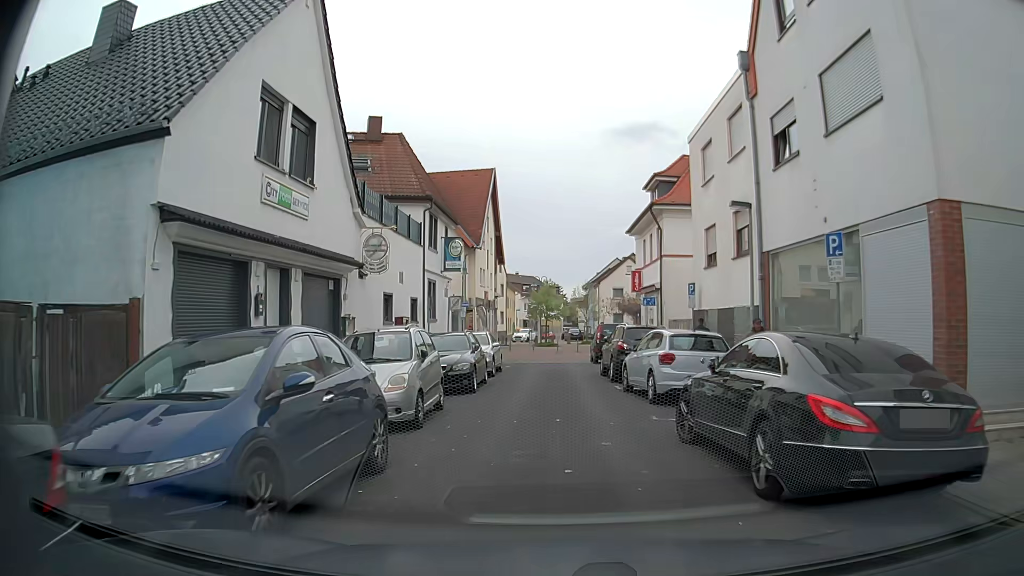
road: residential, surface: asphalt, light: Day
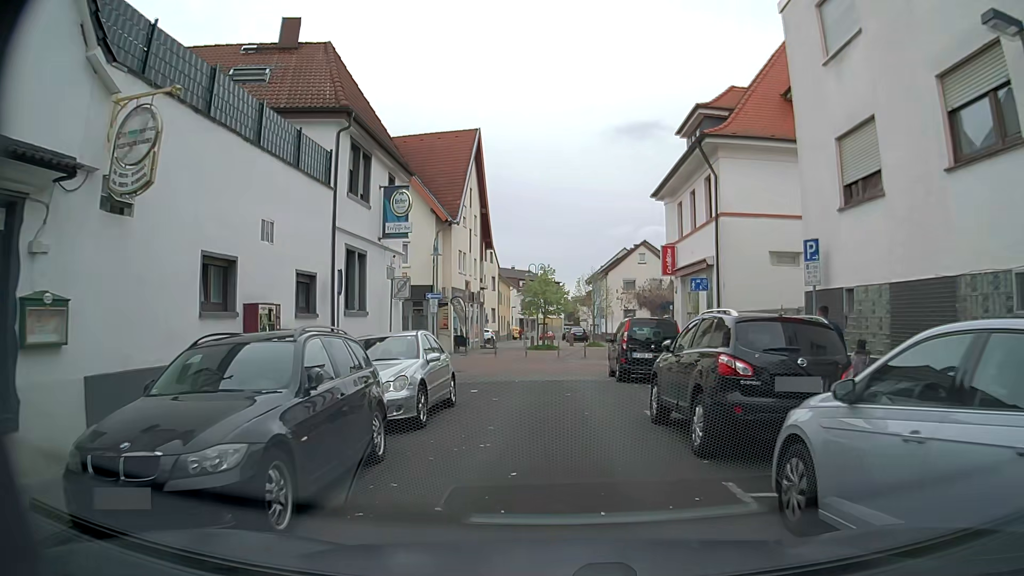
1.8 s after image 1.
(+0.2, +11.0) m; +1°
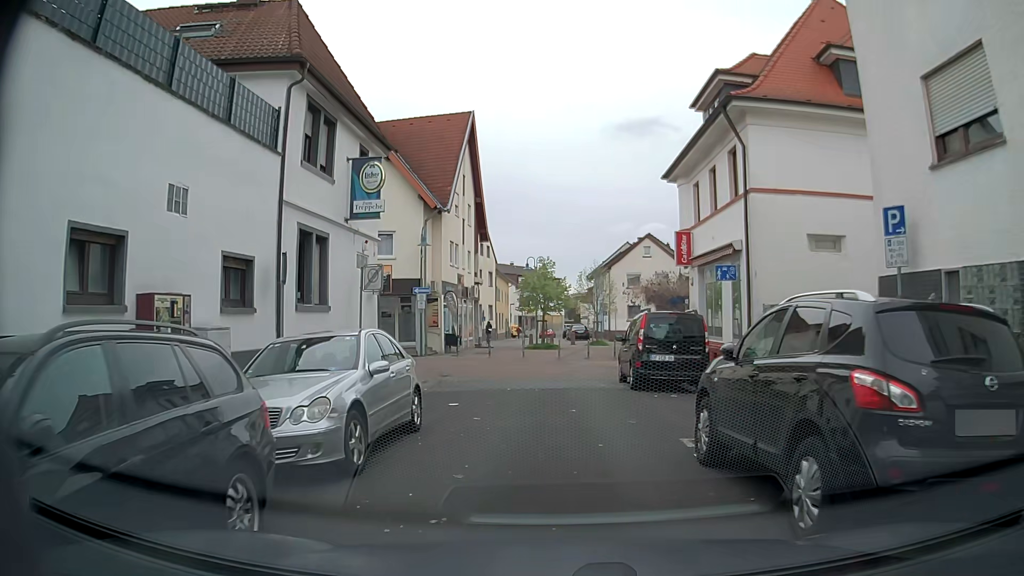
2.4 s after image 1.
(0.0, +3.2) m; 0°
